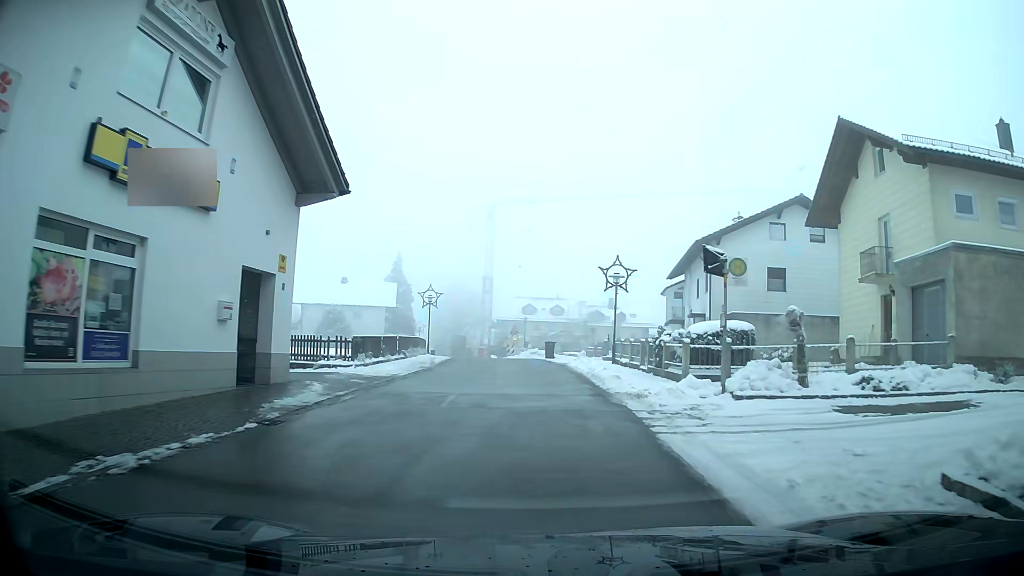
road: tertiary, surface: asphalt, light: Day
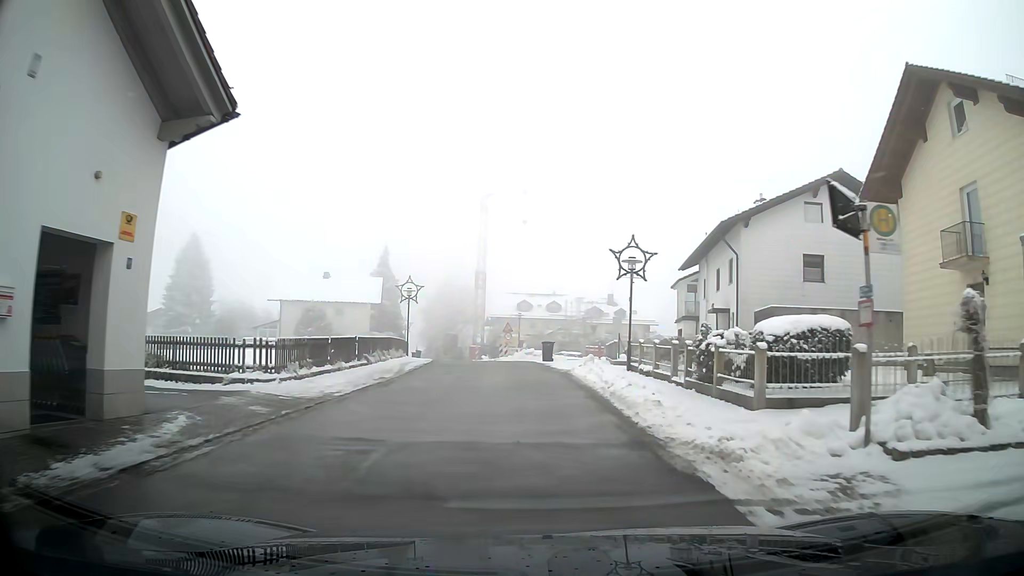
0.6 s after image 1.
(0.0, +5.7) m; 0°
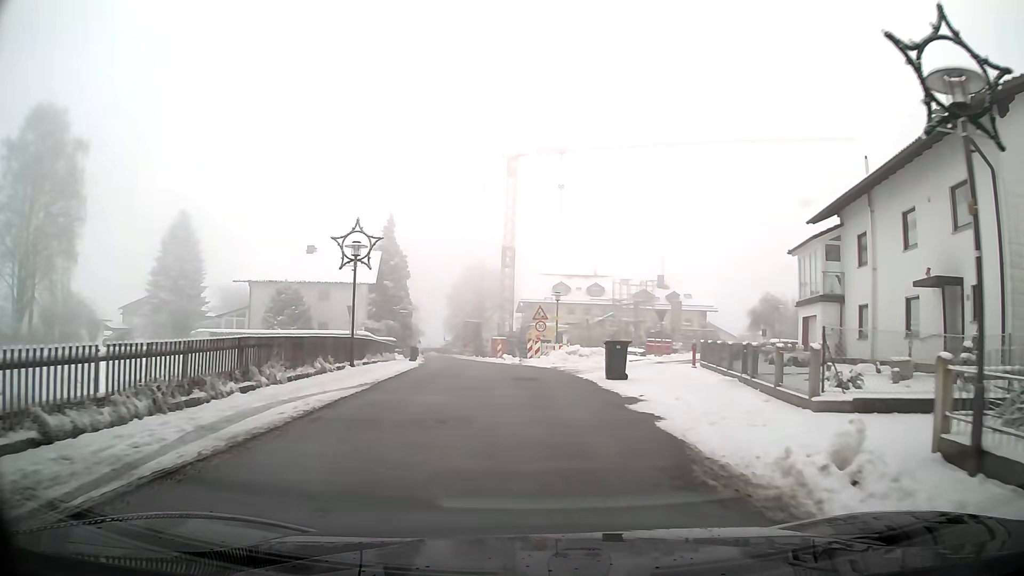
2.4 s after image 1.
(-0.4, +17.0) m; -2°
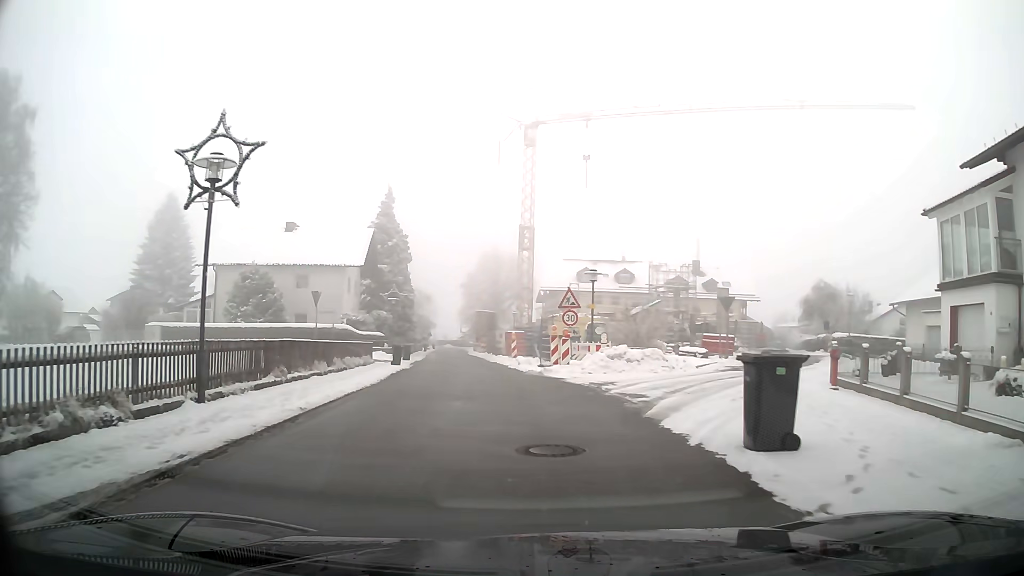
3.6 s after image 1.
(-0.2, +10.4) m; -2°
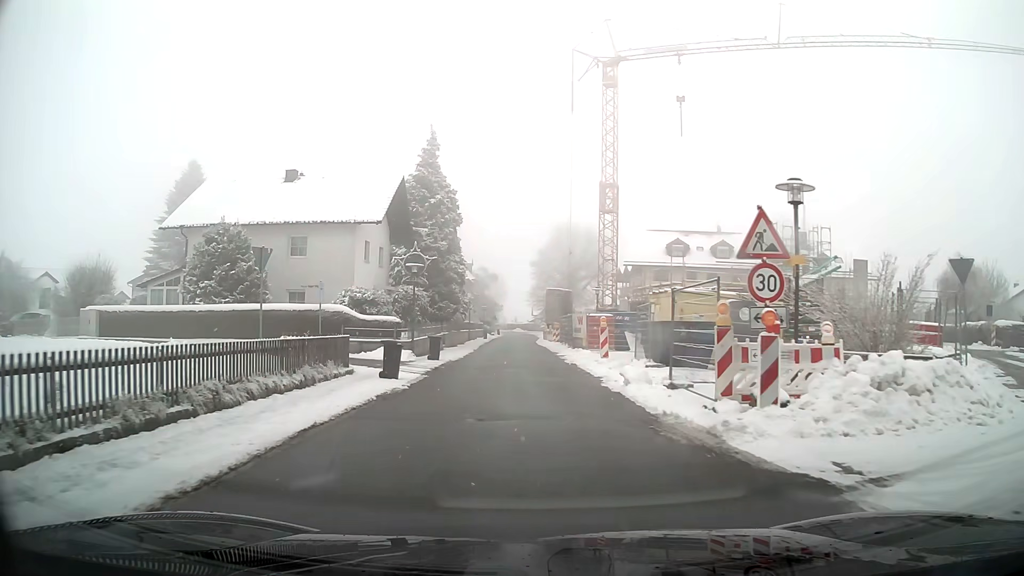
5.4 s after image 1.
(-0.8, +14.3) m; -6°
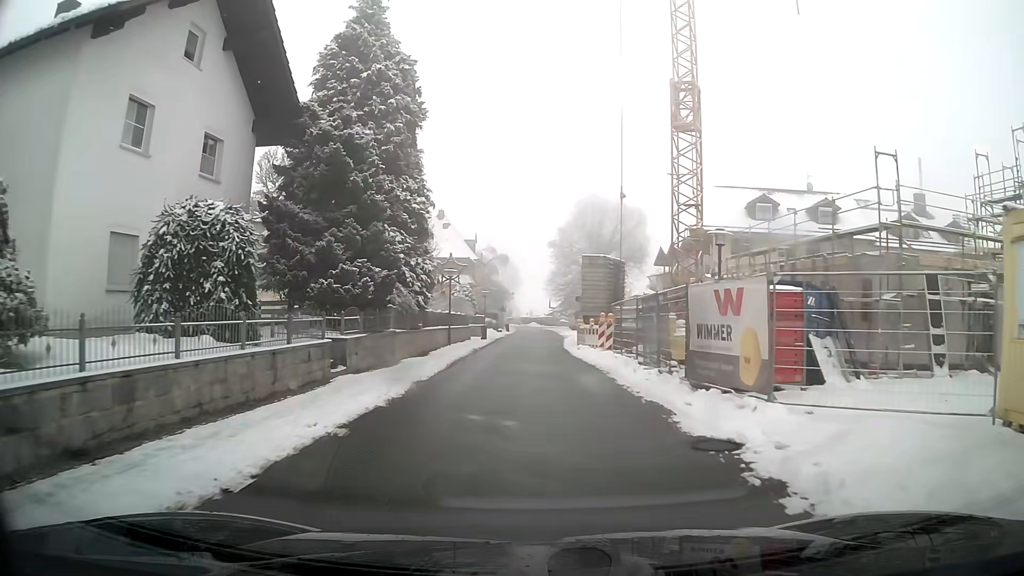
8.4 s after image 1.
(-0.2, +23.8) m; -1°
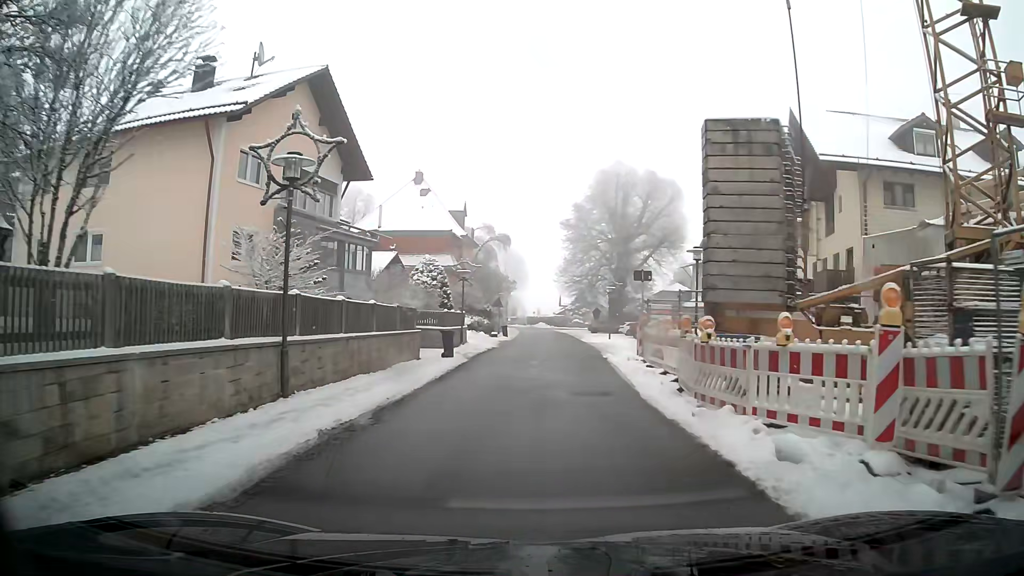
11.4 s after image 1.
(-0.2, +22.8) m; 0°
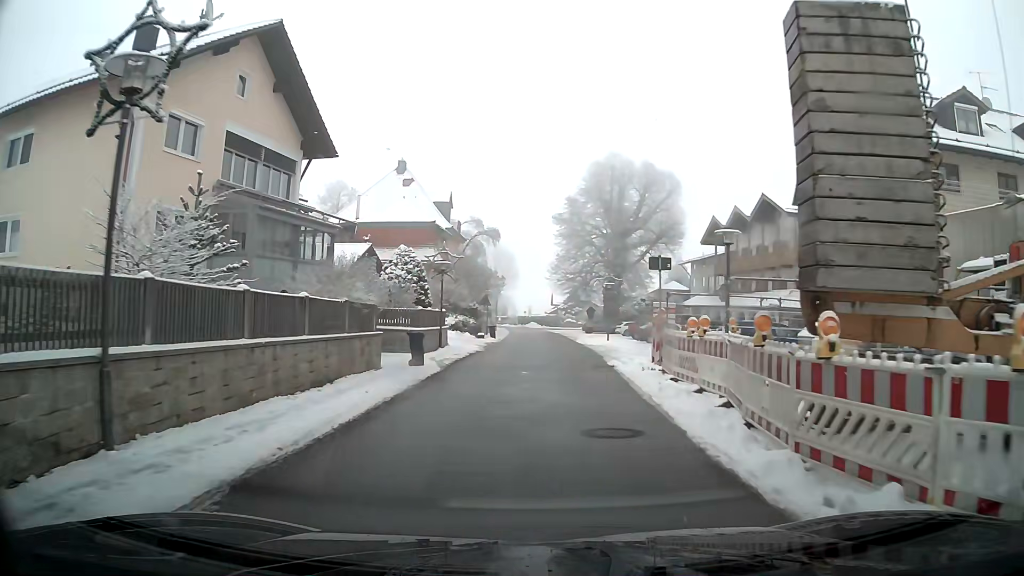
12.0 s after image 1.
(0.0, +4.5) m; +1°
(0, +10) (+1, +20) (+1, +30) (+1, +40) (+1, +50) (+1, +60) (+1, +70) (0, +80) (0, +90) (-1, +100) m
